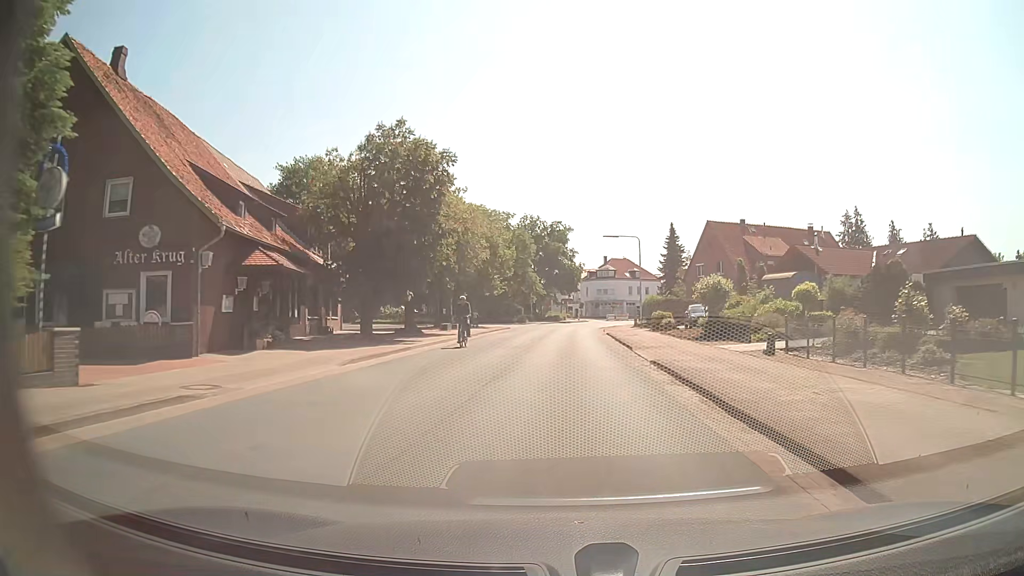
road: secondary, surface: asphalt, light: Day
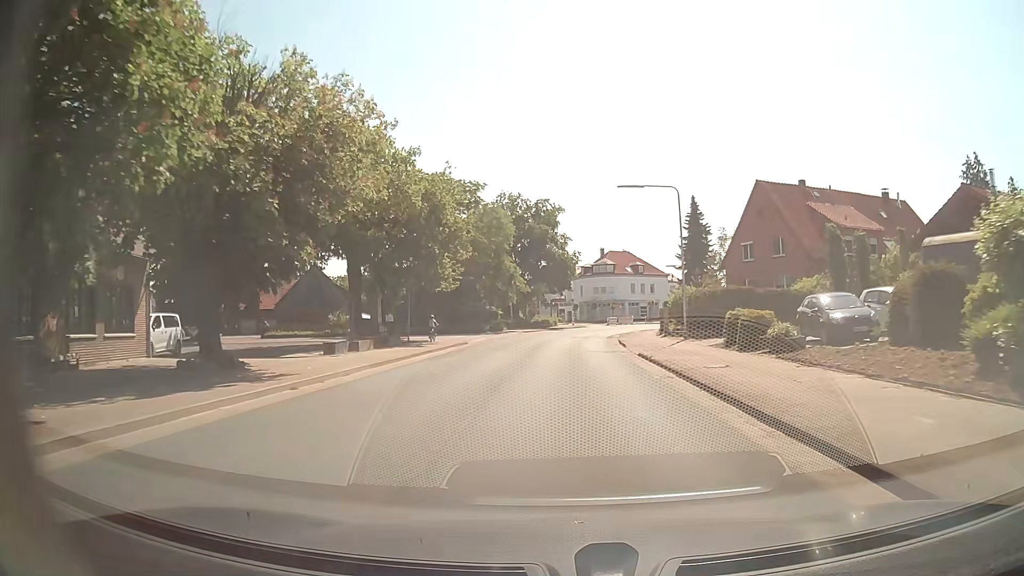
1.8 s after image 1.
(-0.1, +22.3) m; 0°
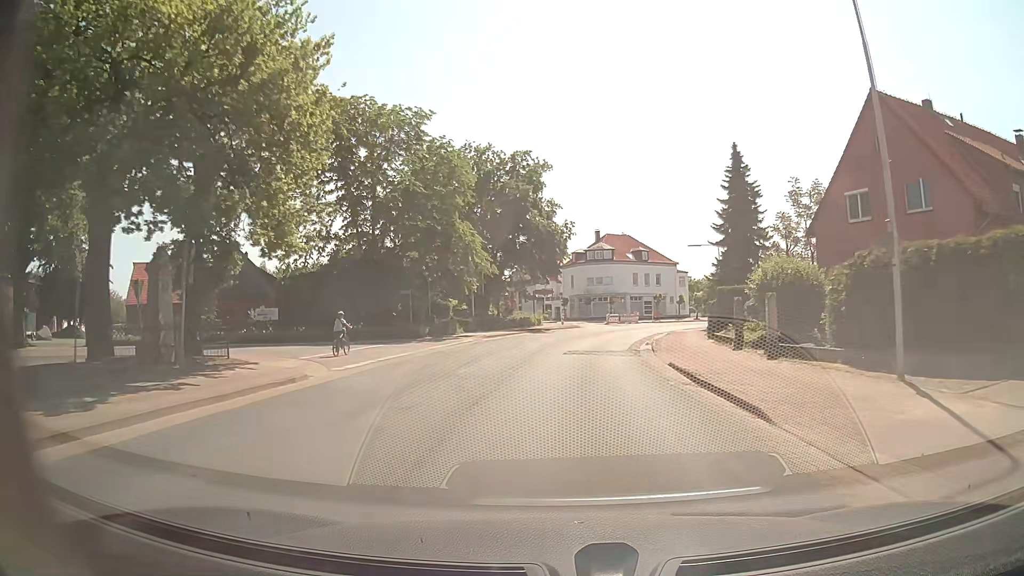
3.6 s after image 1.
(+0.1, +21.8) m; +1°
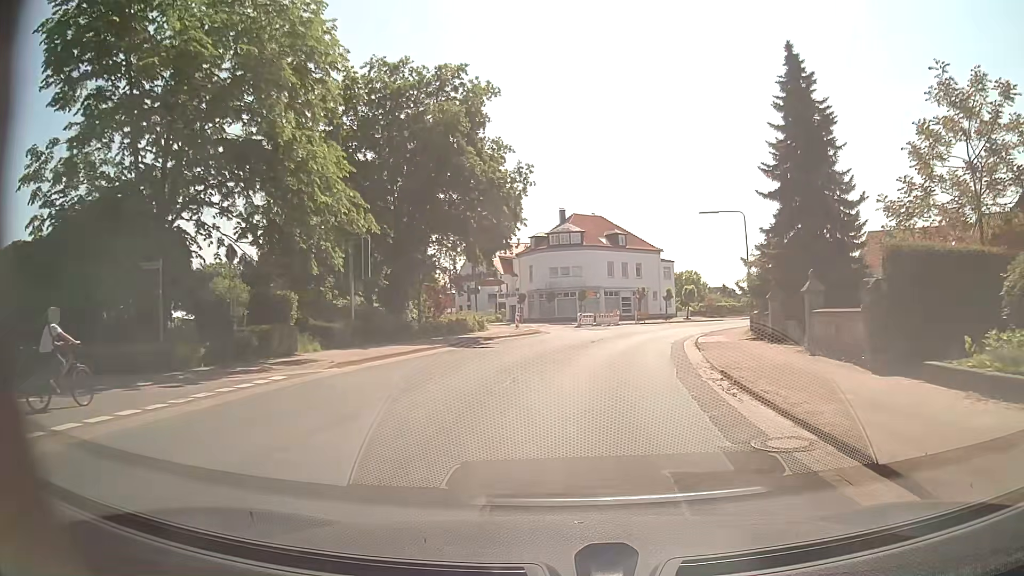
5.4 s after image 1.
(+0.4, +20.2) m; +3°
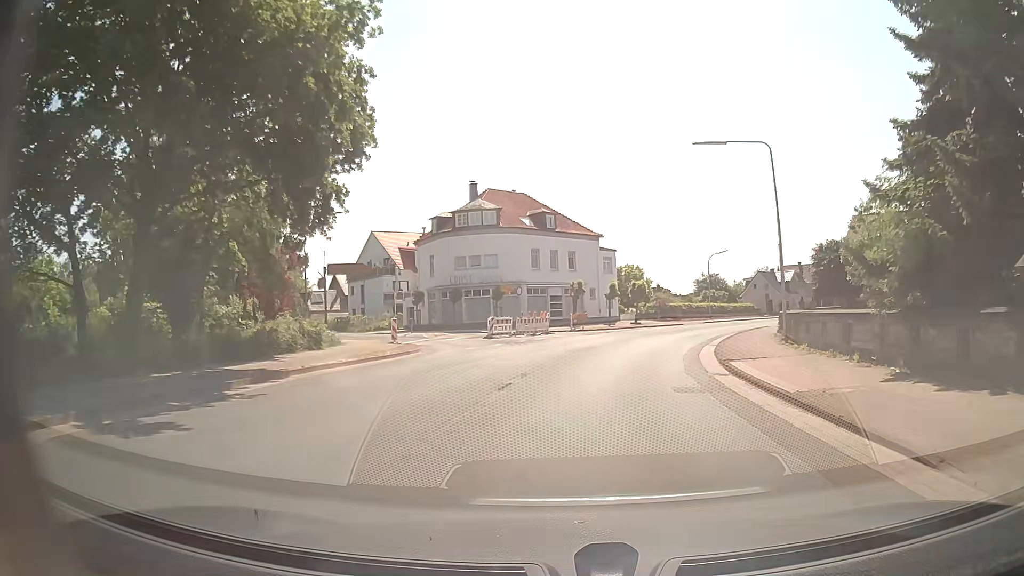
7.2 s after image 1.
(+1.0, +18.6) m; +6°
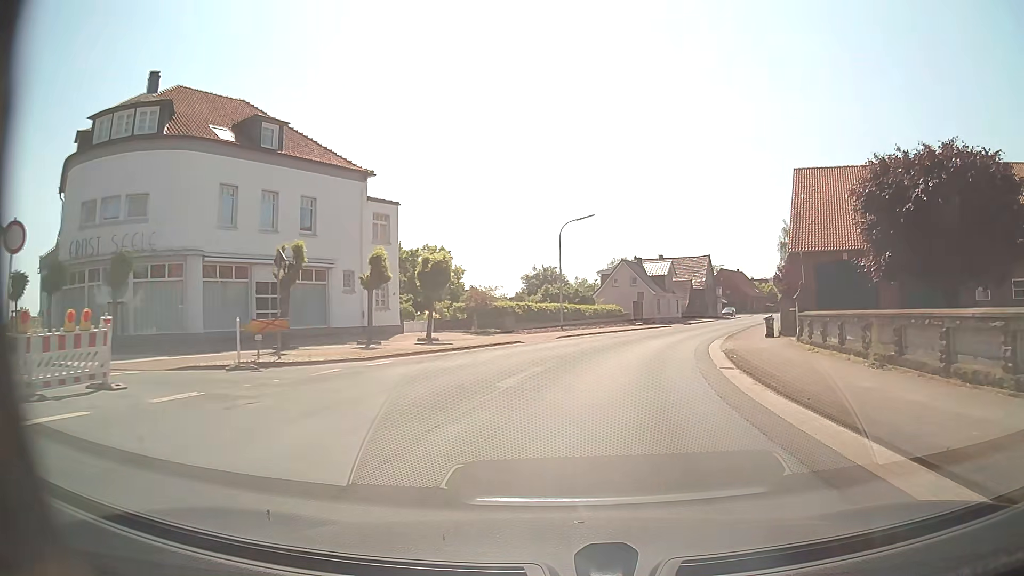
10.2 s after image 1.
(+4.2, +31.0) m; +16°
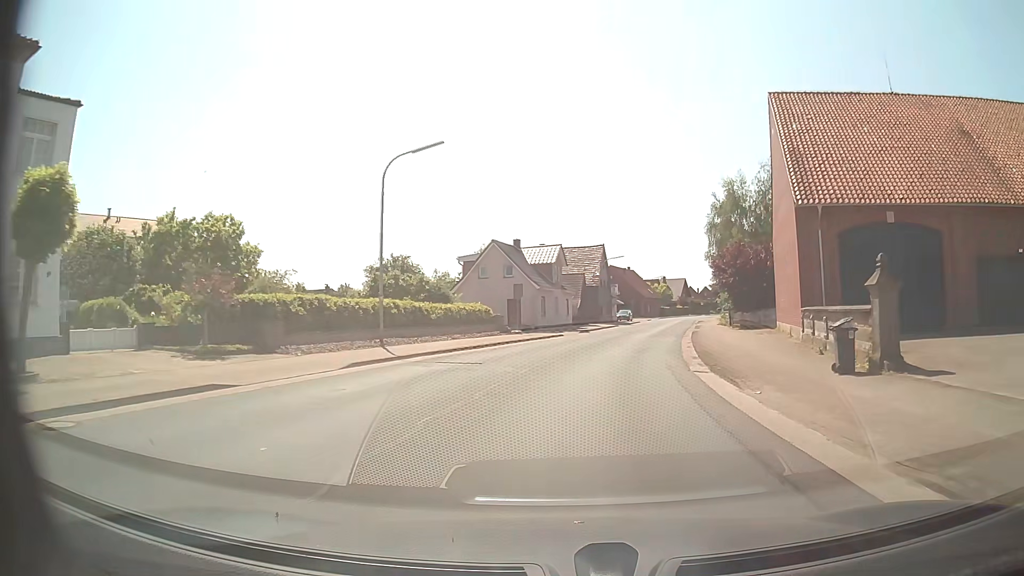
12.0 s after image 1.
(+1.9, +19.7) m; +11°
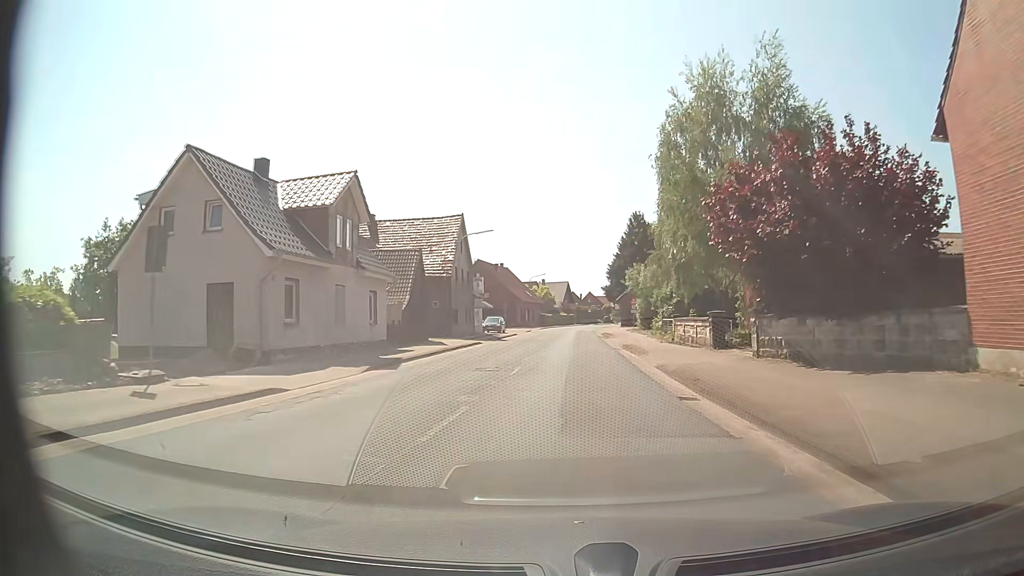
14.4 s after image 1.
(+2.9, +28.6) m; +11°
(0, +10) (0, +20) (0, +30) (0, +40) (+1, +50) (+1, +60) (+1, +70) (+1, +80) (+2, +90) (+3, +100) m
